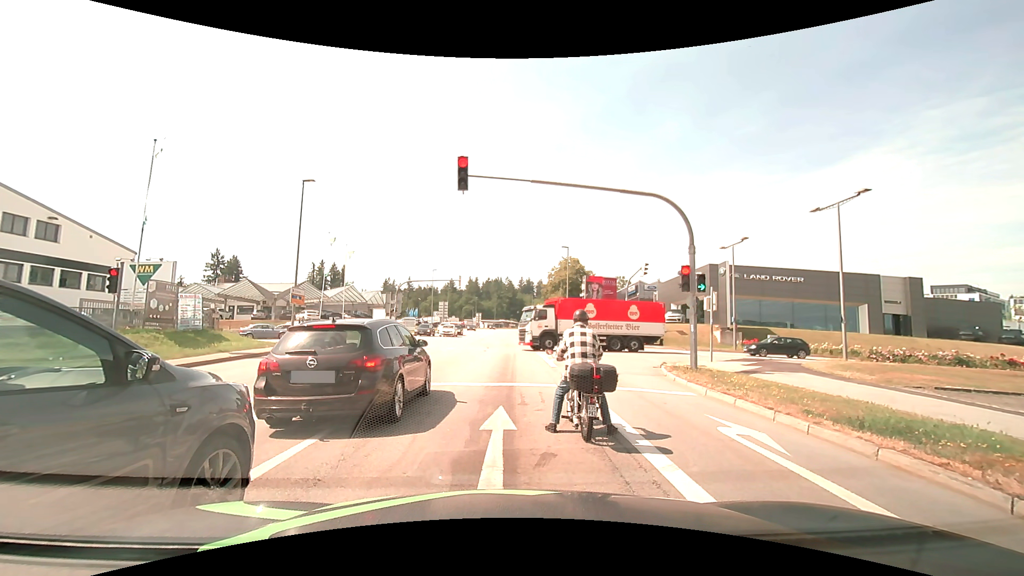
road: tertiary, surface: asphalt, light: Day
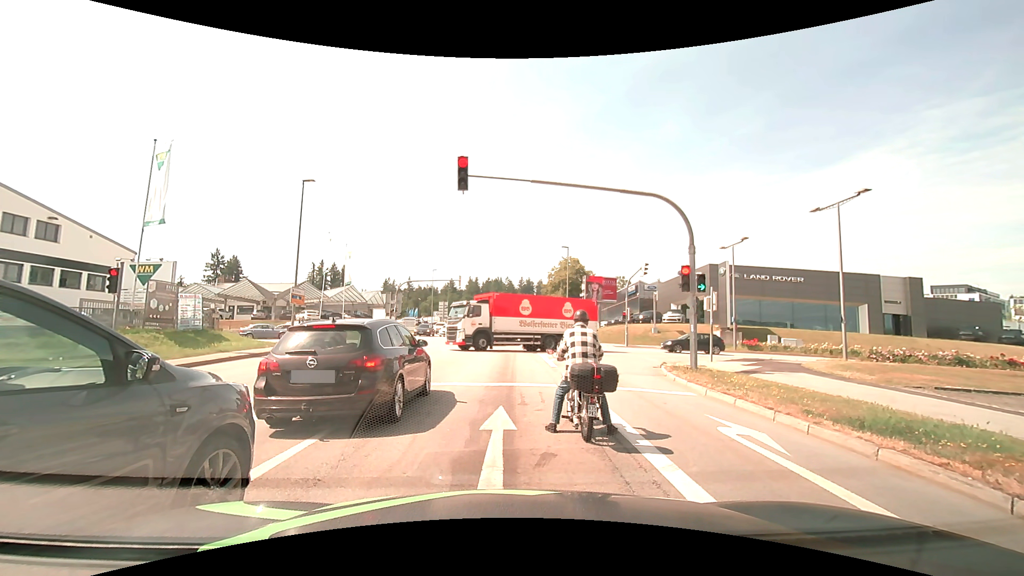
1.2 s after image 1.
(0.0, 0.0) m; 0°
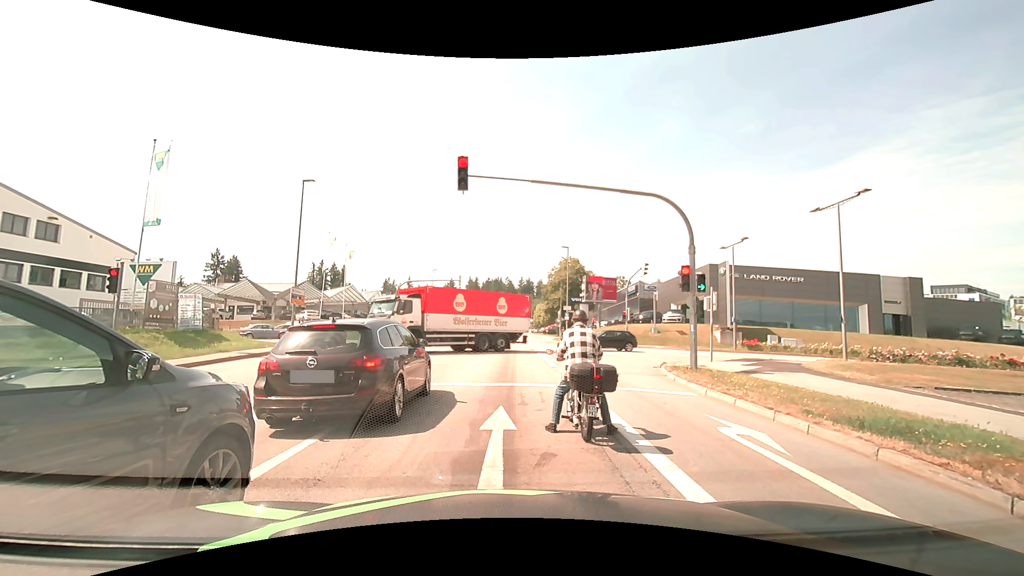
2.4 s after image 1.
(0.0, 0.0) m; 0°
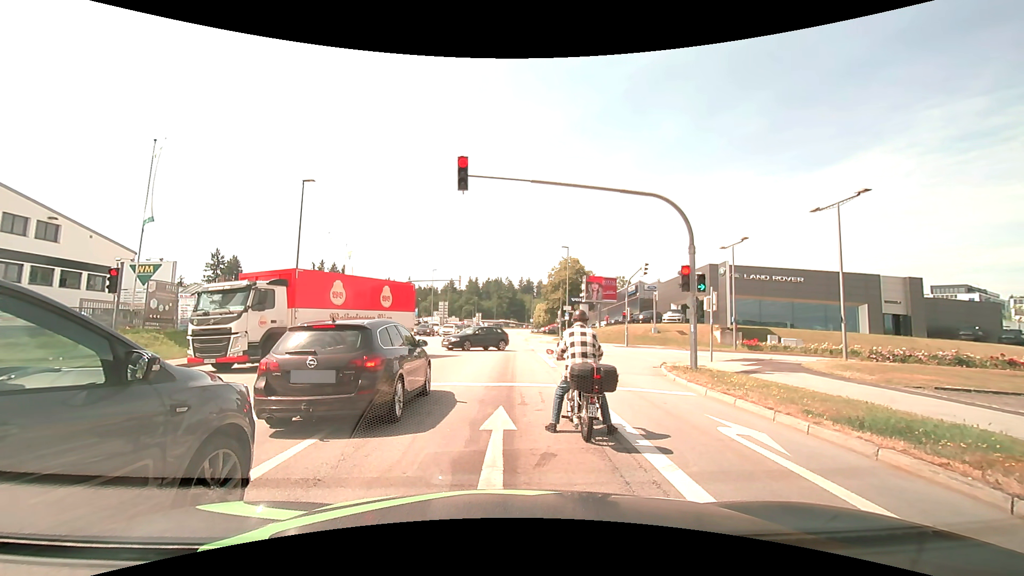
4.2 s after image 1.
(0.0, 0.0) m; 0°
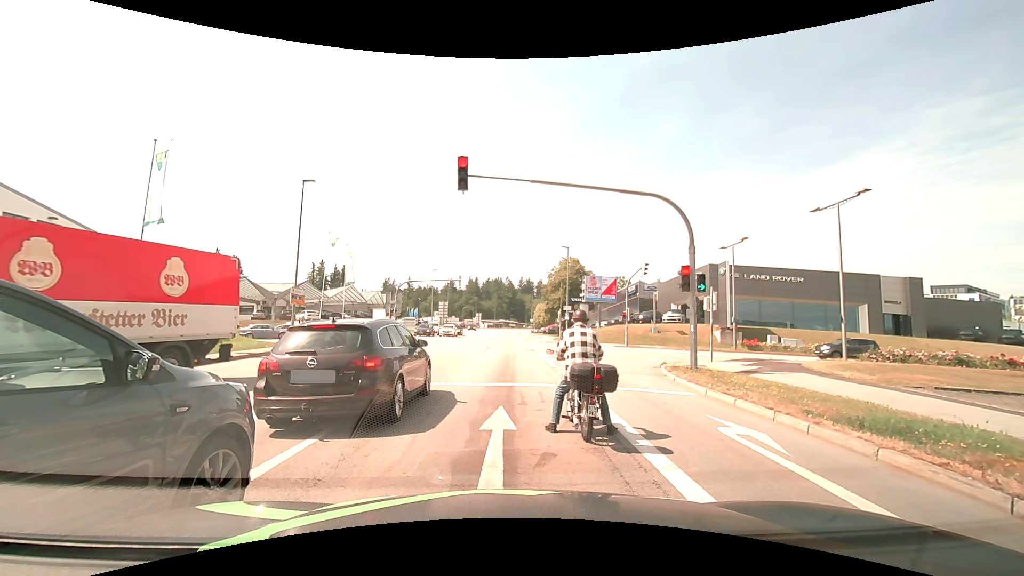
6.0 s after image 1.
(0.0, 0.0) m; 0°
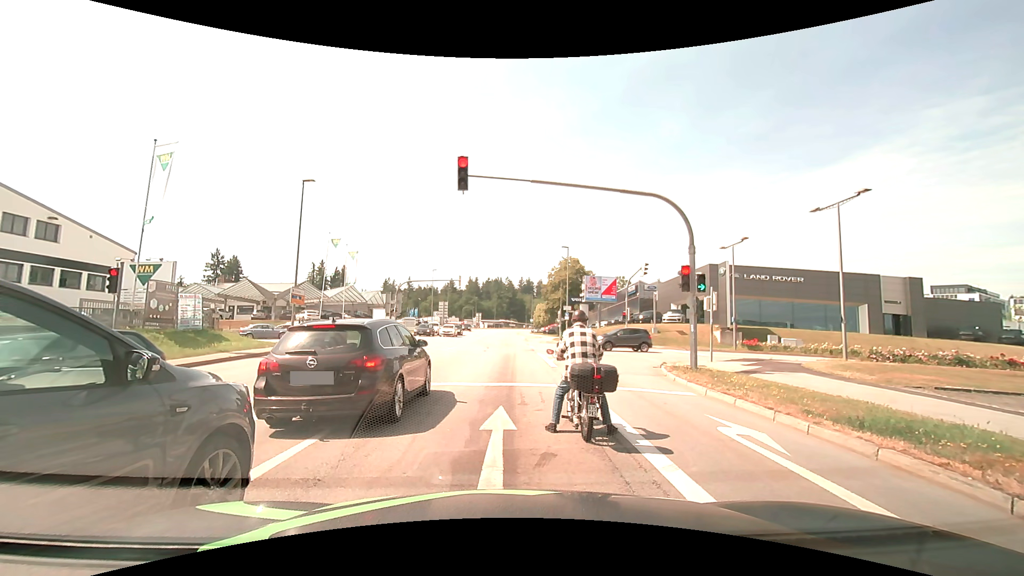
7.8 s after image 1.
(0.0, 0.0) m; 0°
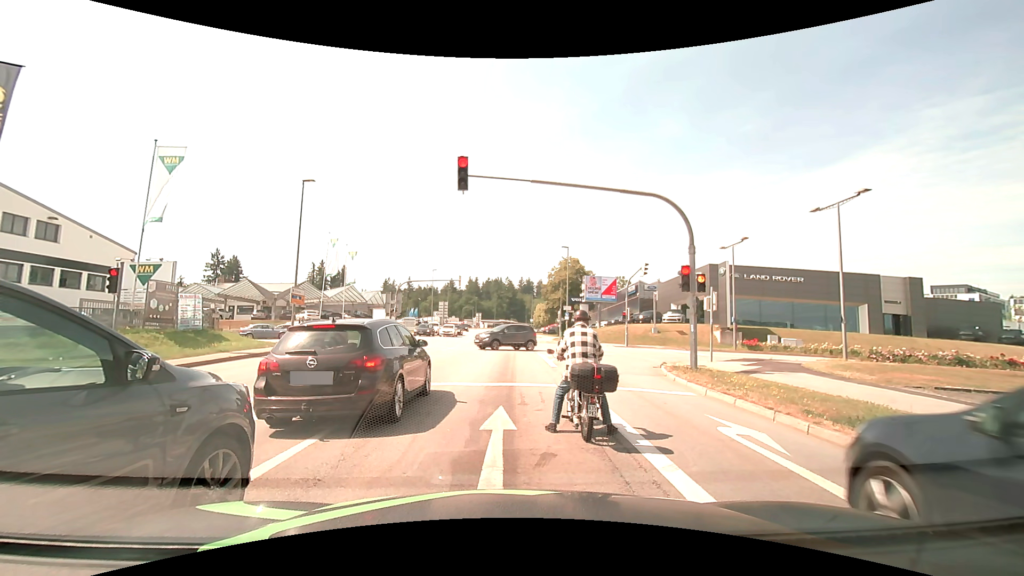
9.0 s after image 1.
(0.0, 0.0) m; 0°
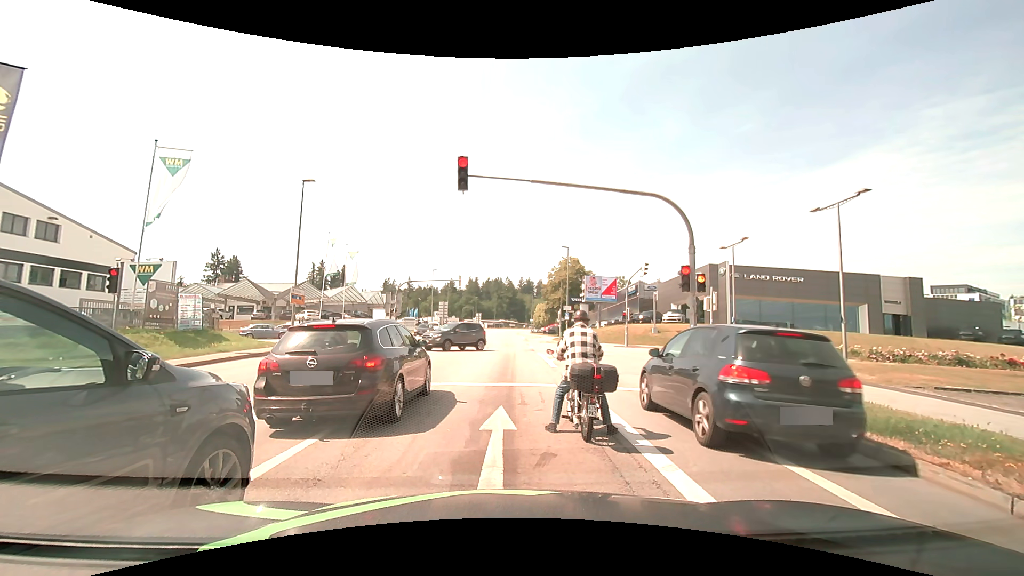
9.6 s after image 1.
(0.0, 0.0) m; 0°
